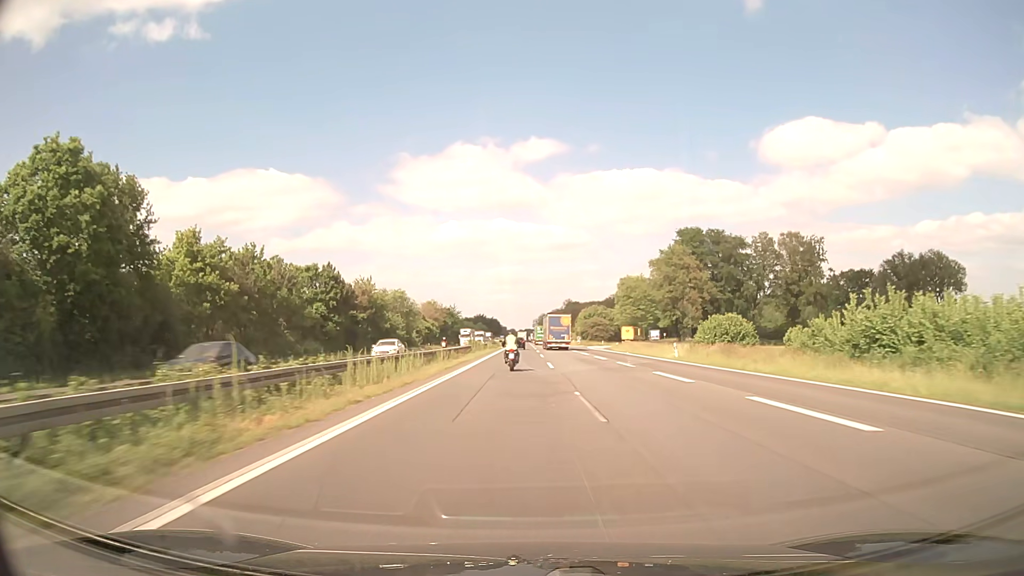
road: motorway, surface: asphalt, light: Day
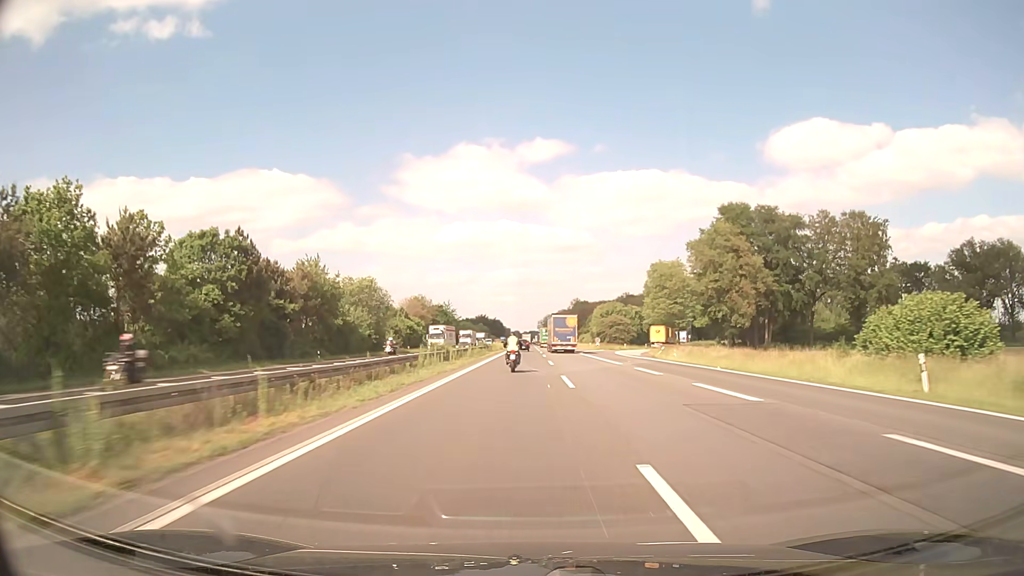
(-0.1, +30.2) m; 0°
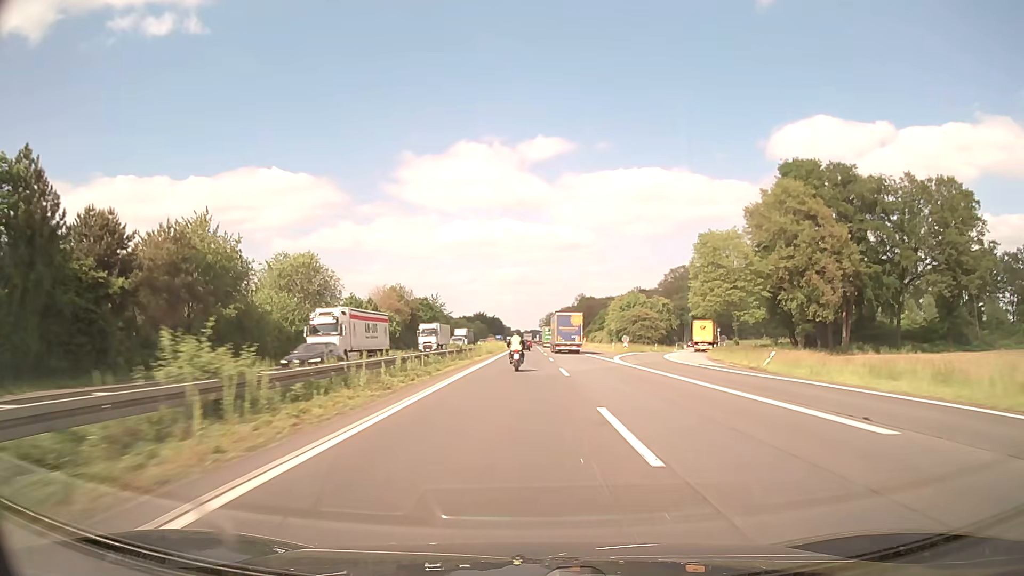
(-0.1, +30.2) m; 0°
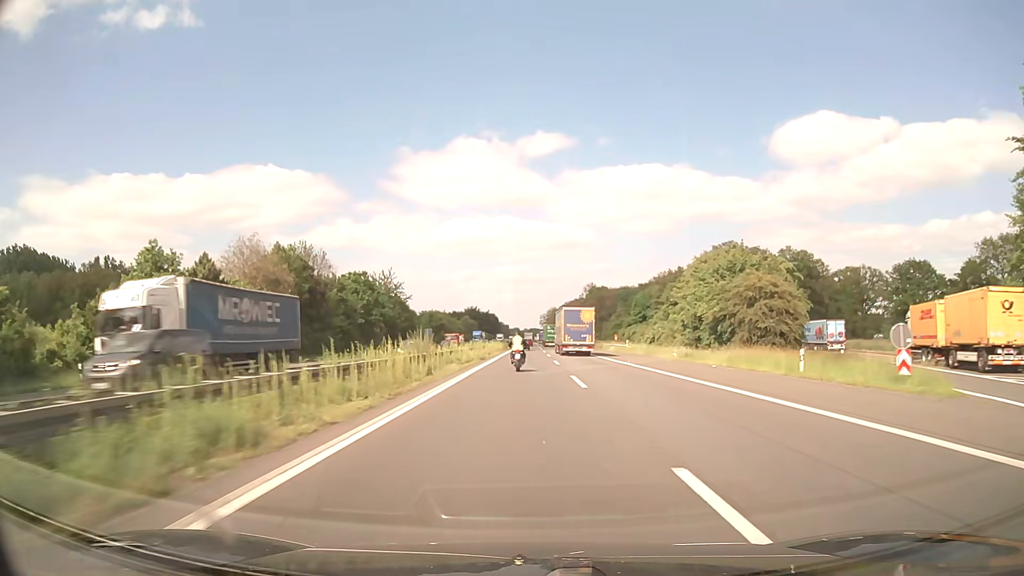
(+0.1, +60.7) m; 0°
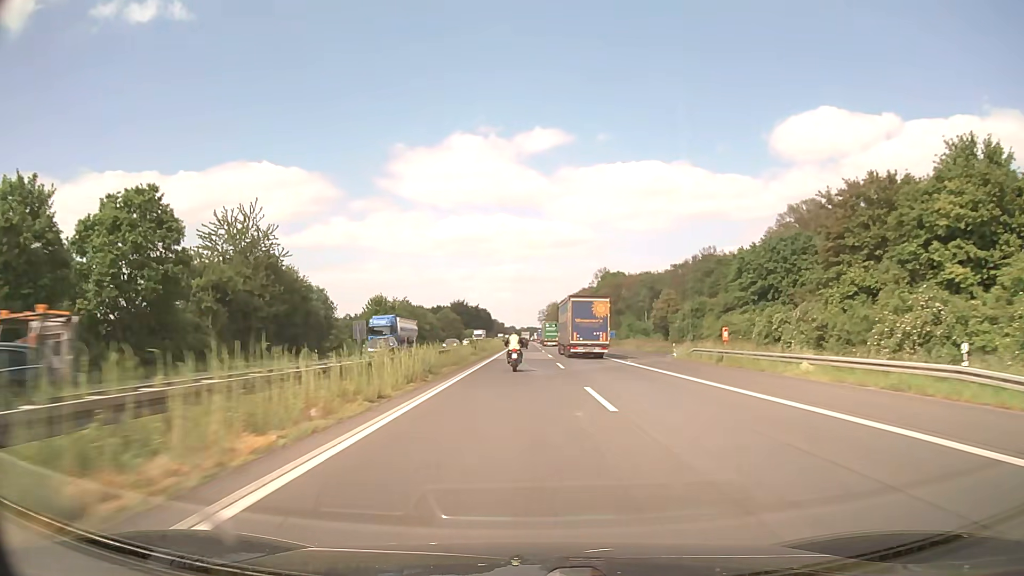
(0.0, +60.9) m; 0°
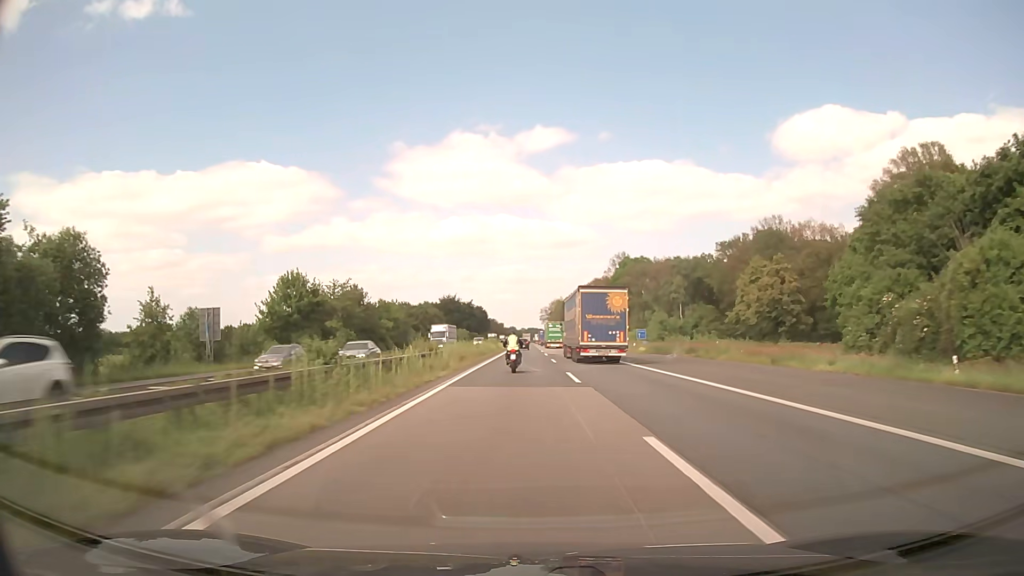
(+0.1, +45.8) m; 0°
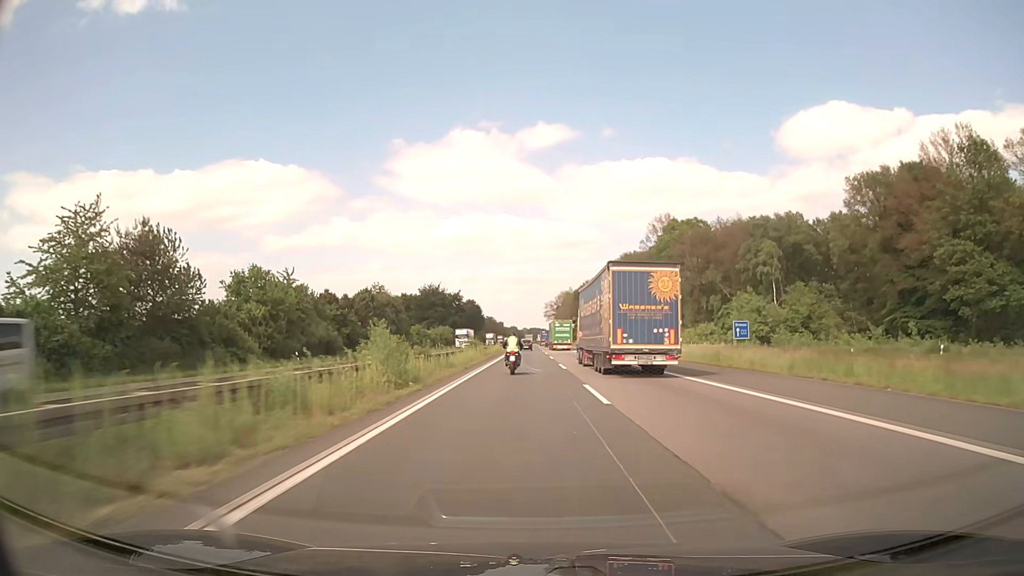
(-0.1, +61.0) m; 0°
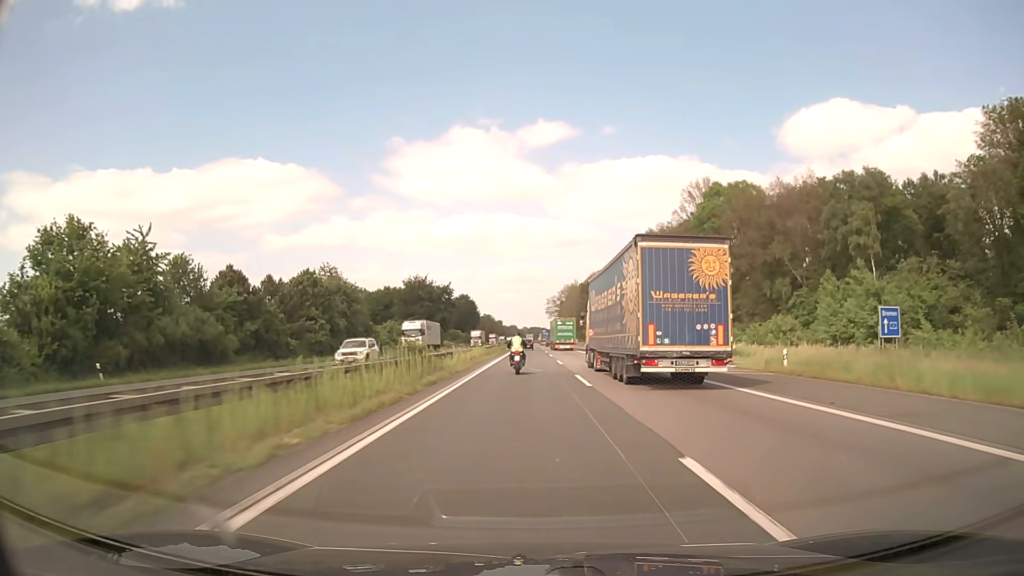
(0.0, +30.8) m; 0°
(0, +10) (0, +20) (0, +30) (0, +40) (0, +50) (0, +60) (0, +70) (0, +80) (0, +90) (0, +100) m
